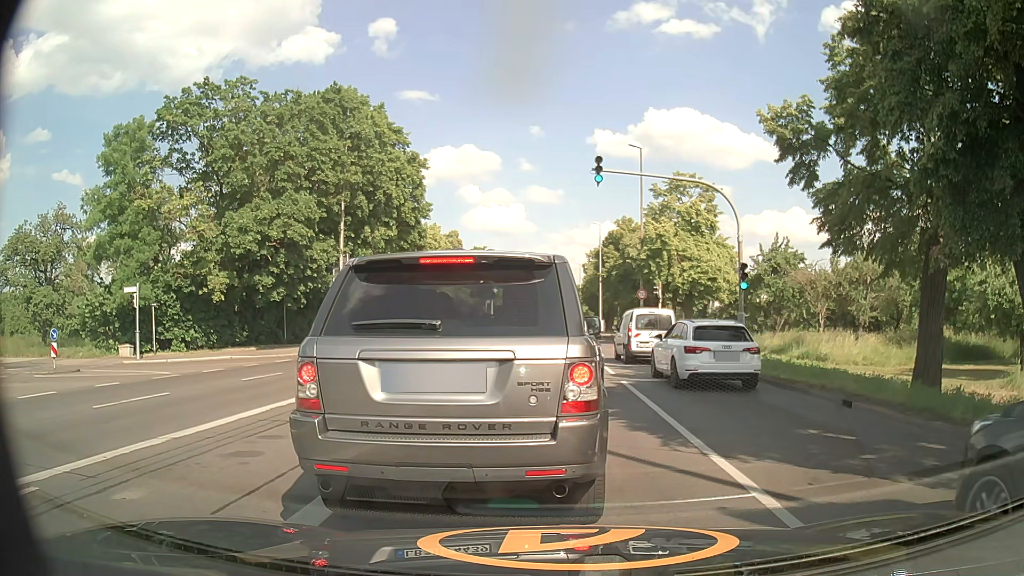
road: primary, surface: asphalt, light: Day
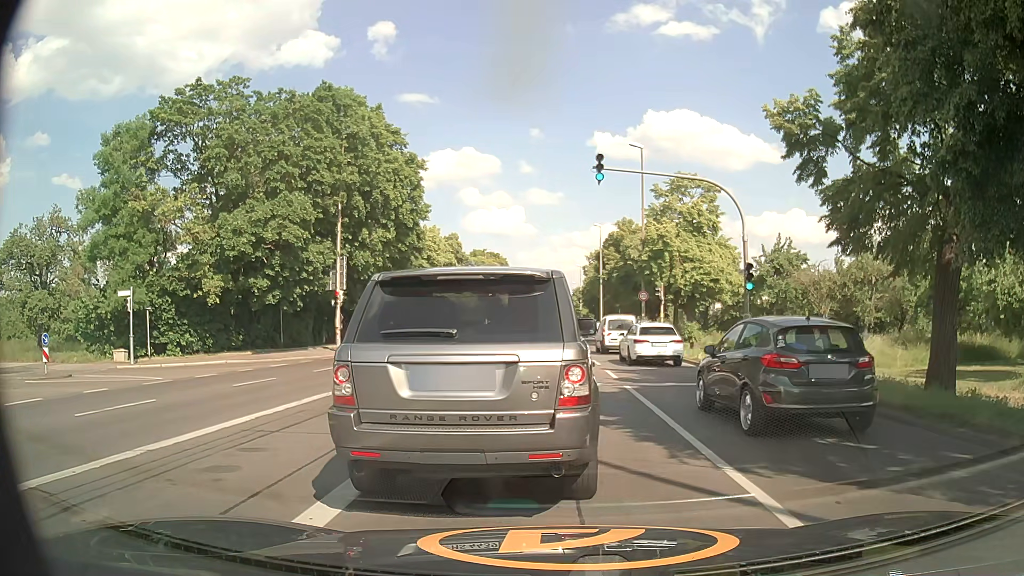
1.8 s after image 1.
(0.0, +0.6) m; 0°
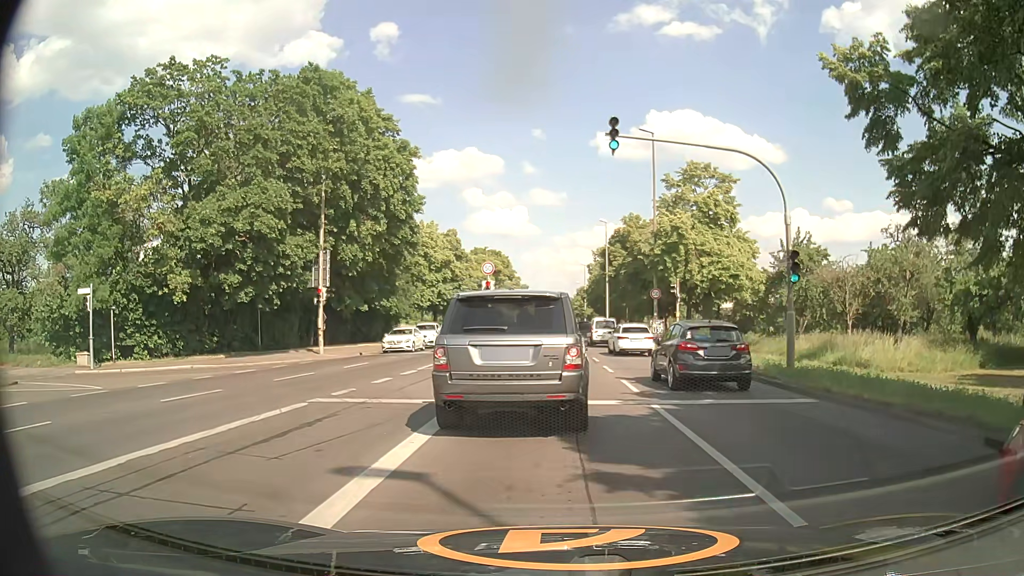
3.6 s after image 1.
(0.0, +3.8) m; 0°
(0, +10) (0, +20) (0, +30) (0, +40) (0, +50) (0, +60) (0, +70) (0, +80) (0, +90) (+1, +100) m
